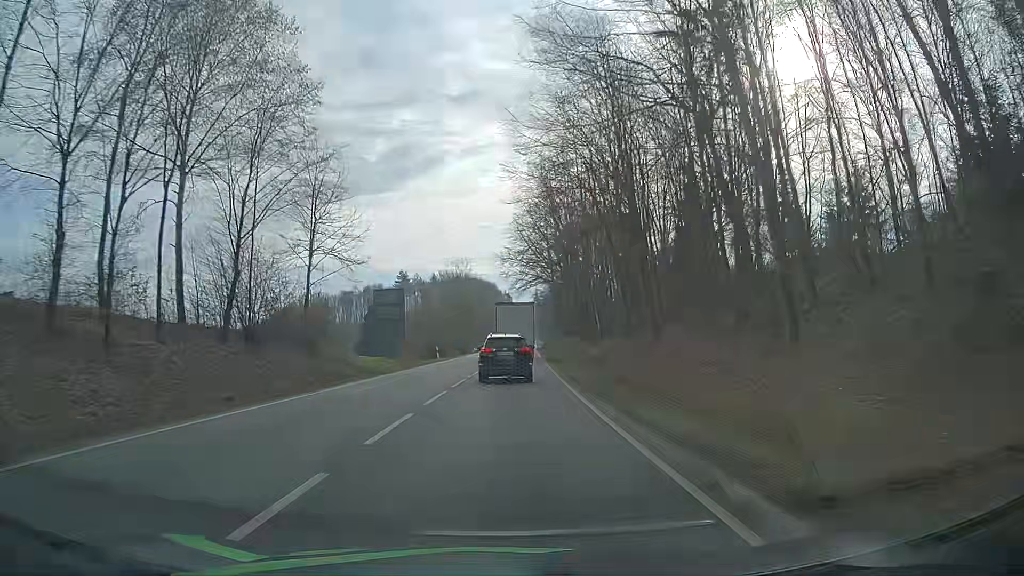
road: primary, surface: asphalt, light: Day
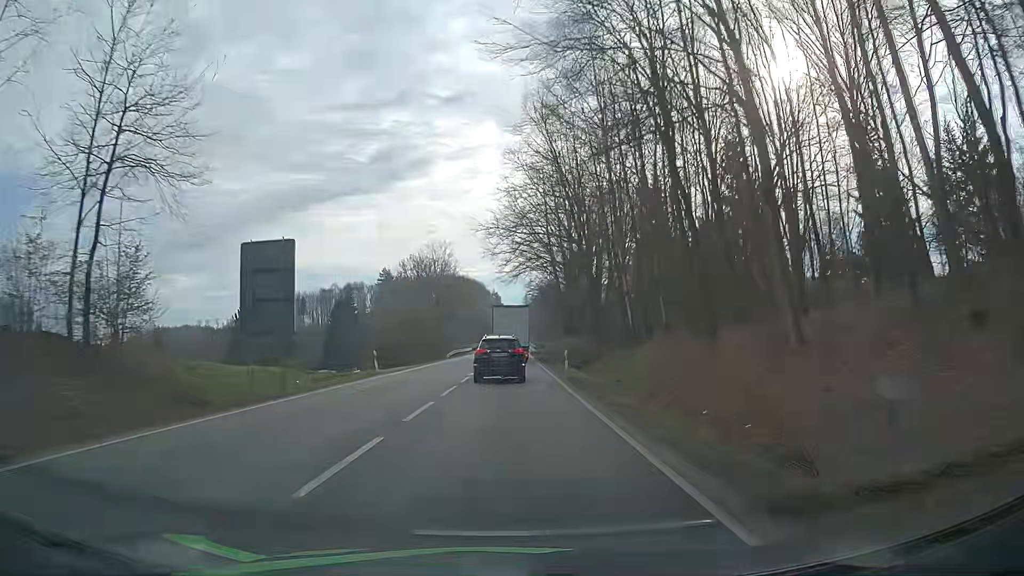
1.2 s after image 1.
(+0.4, +21.1) m; +1°
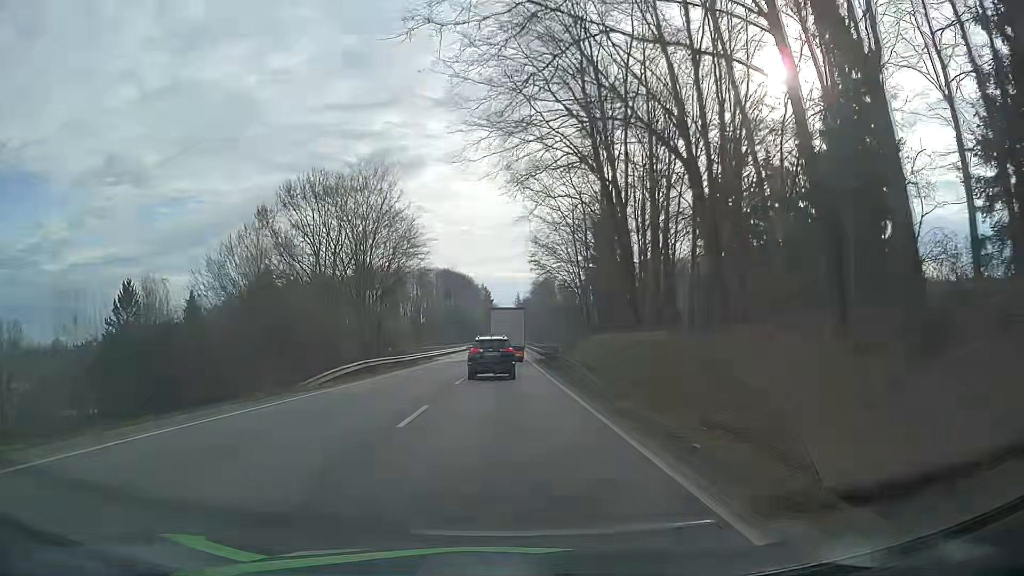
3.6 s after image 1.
(+0.6, +43.5) m; +1°
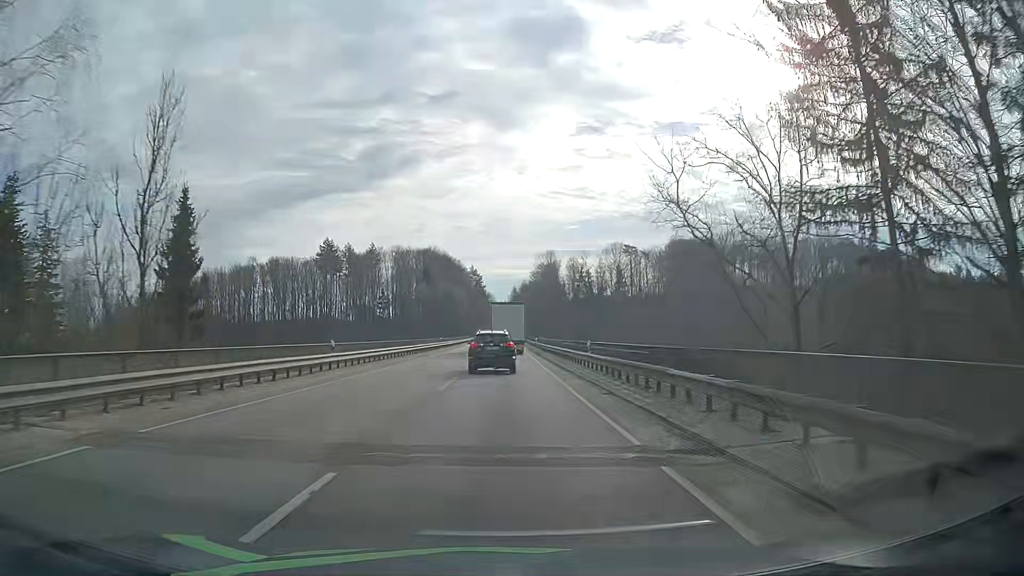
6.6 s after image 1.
(+0.1, +56.2) m; 0°
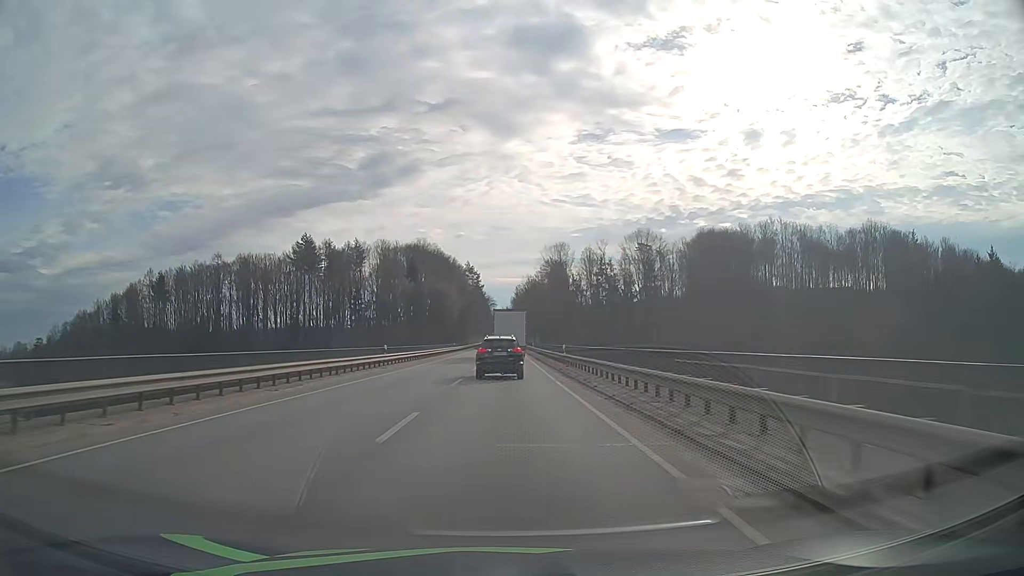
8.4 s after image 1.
(+0.2, +33.6) m; 0°
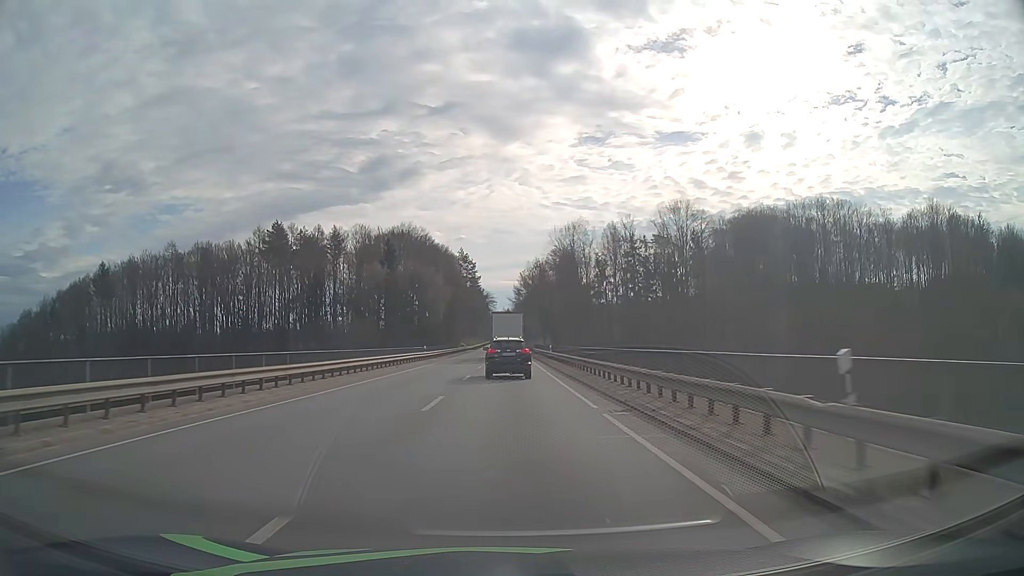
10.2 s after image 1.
(-0.1, +33.4) m; 0°
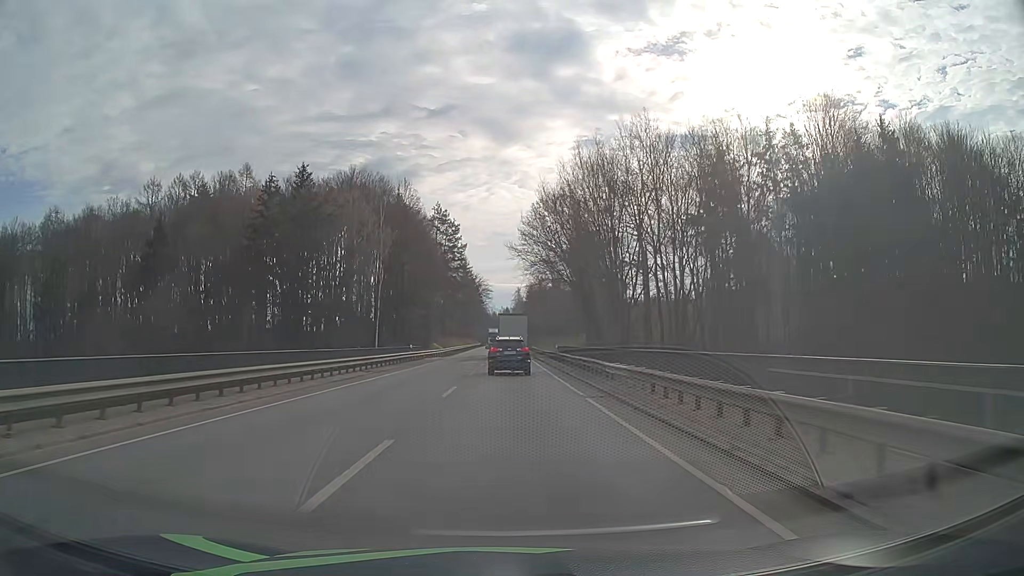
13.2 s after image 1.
(0.0, +56.6) m; 0°
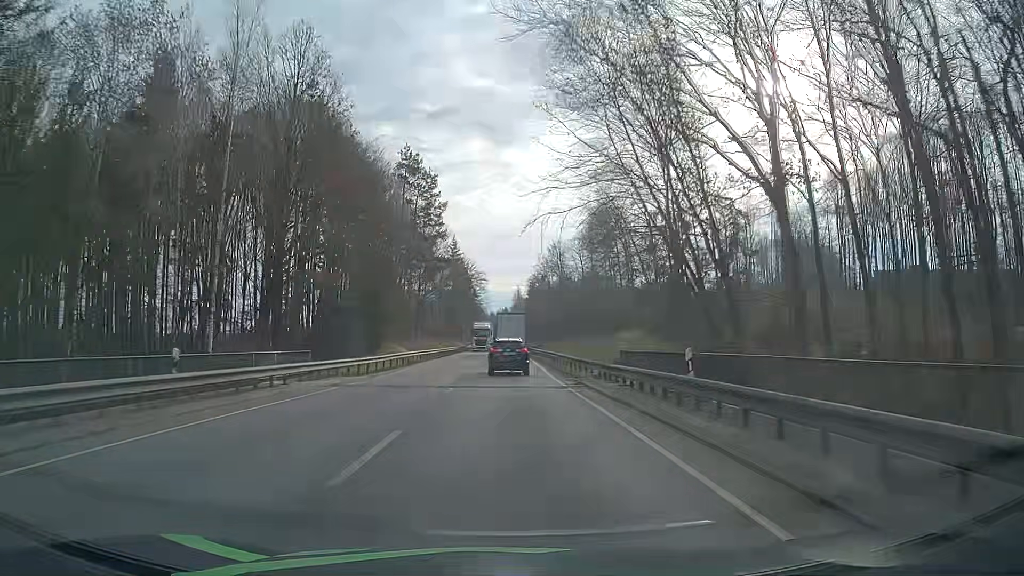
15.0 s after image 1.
(0.0, +35.0) m; 0°
(0, +10) (0, +20) (0, +30) (0, +40) (0, +50) (0, +60) (0, +70) (0, +80) (0, +90) (0, +100) m
